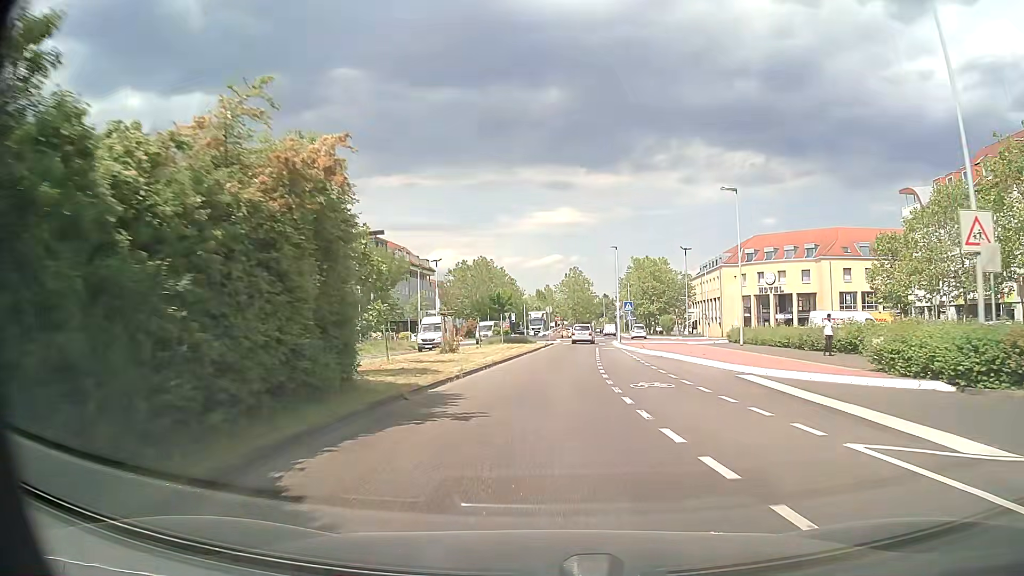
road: secondary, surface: asphalt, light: Day
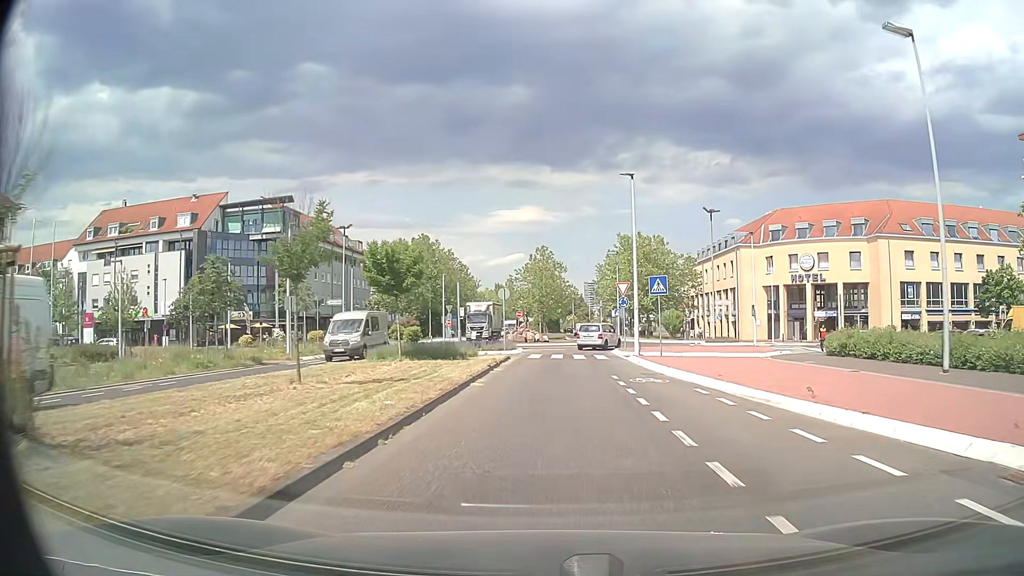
(+0.4, +26.2) m; +3°
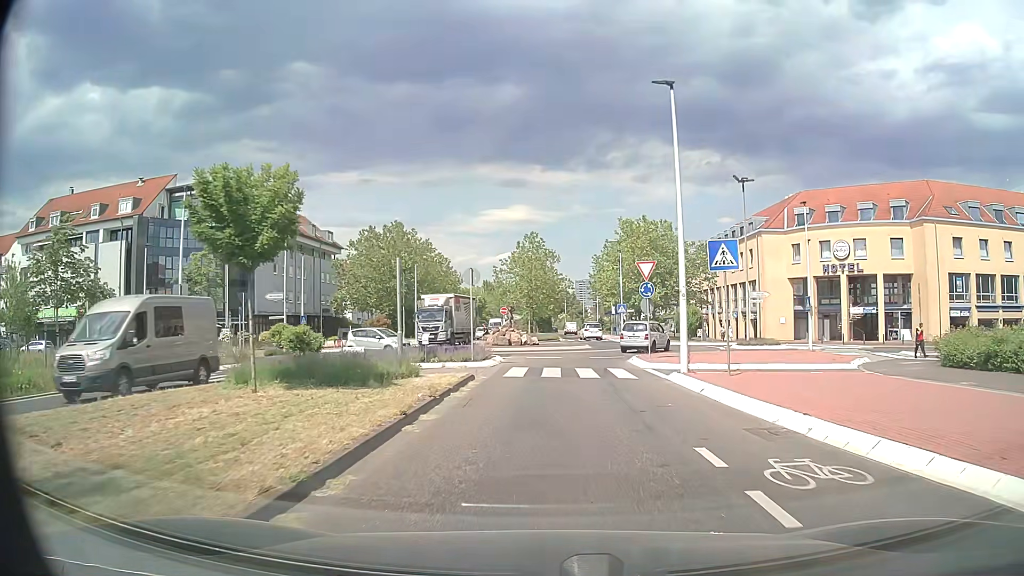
(+0.1, +11.2) m; 0°
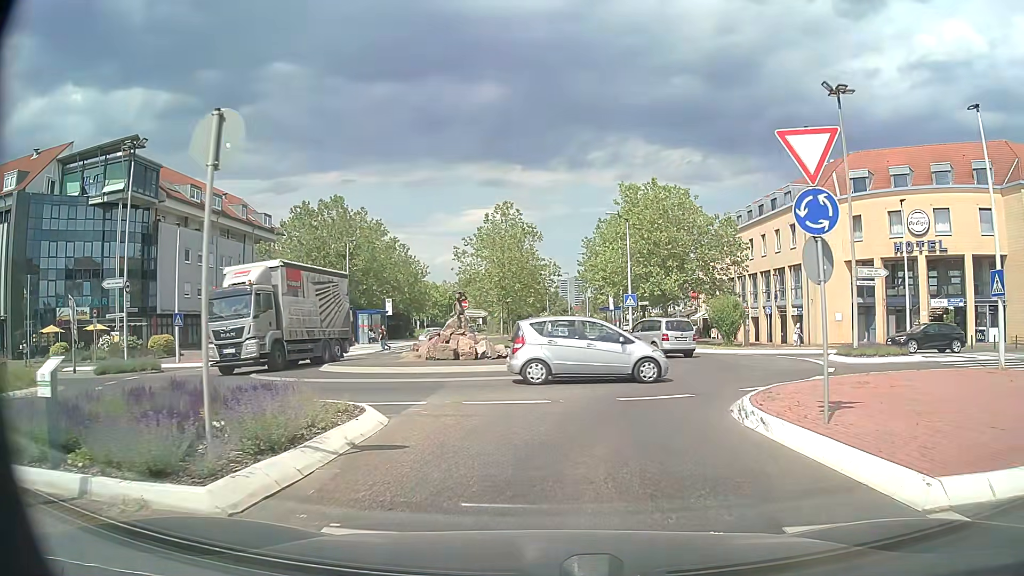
(+0.3, +17.0) m; +2°
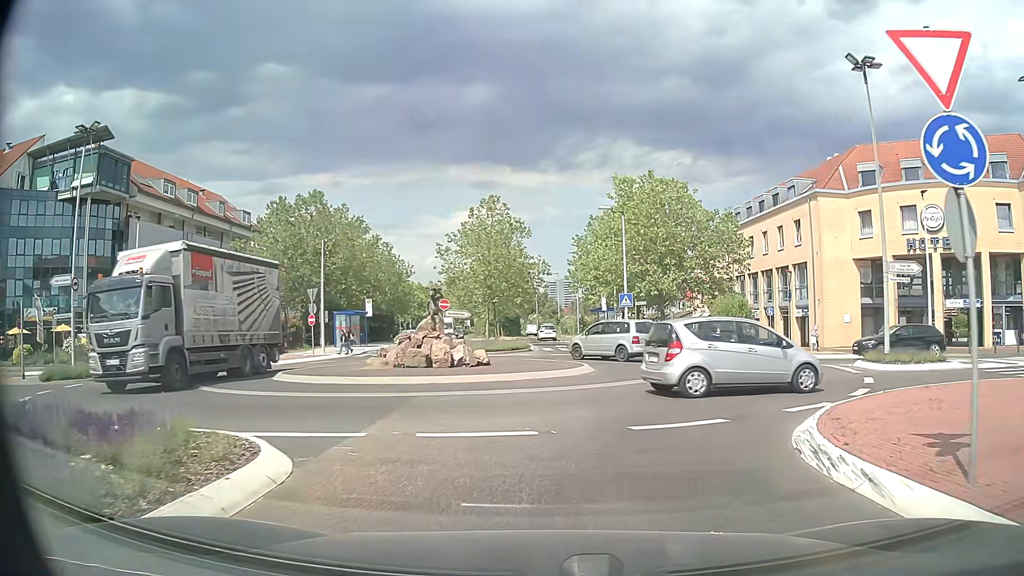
(0.0, +3.3) m; +1°
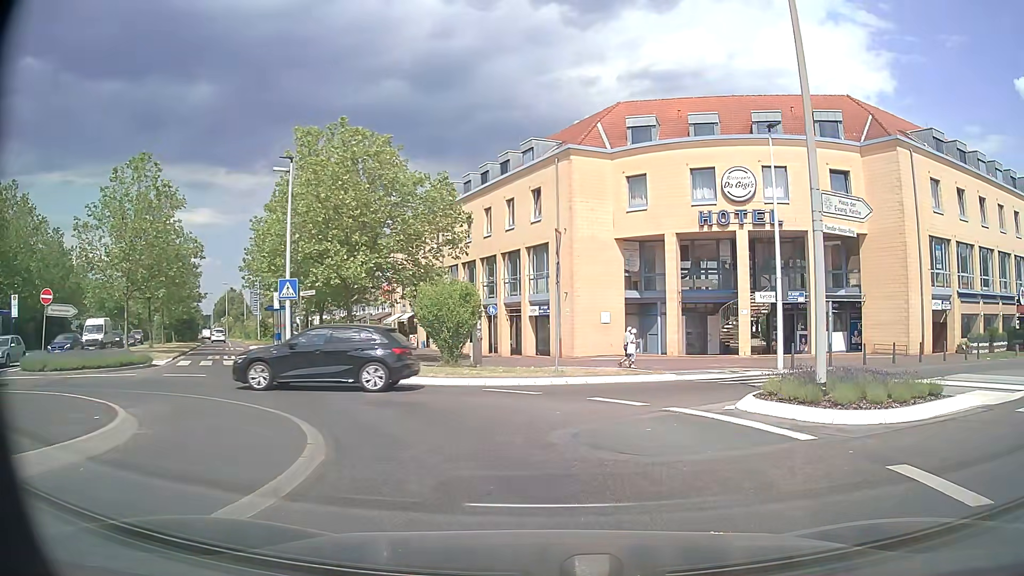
(+2.3, +12.9) m; +25°
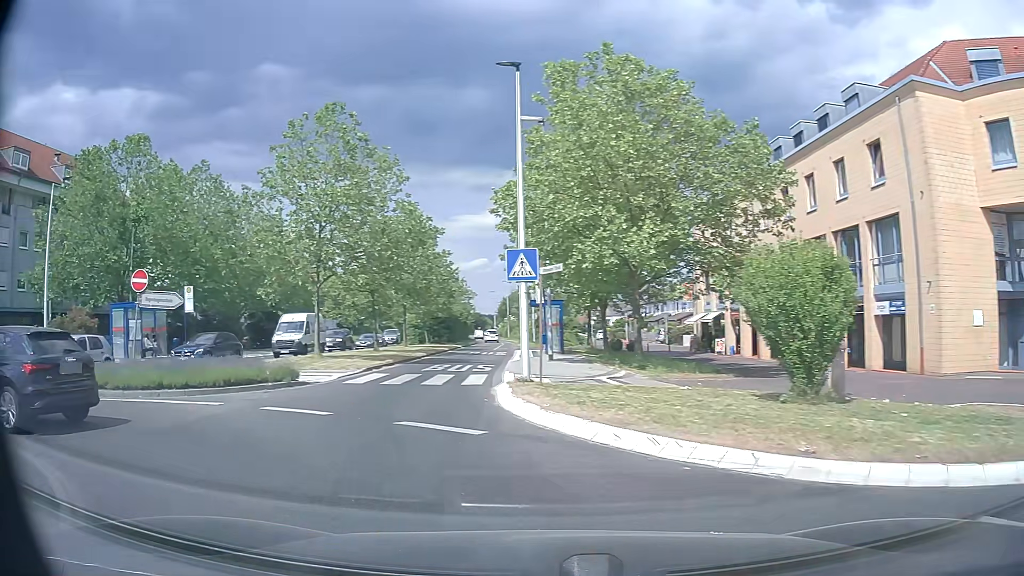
(-1.4, +10.2) m; -24°
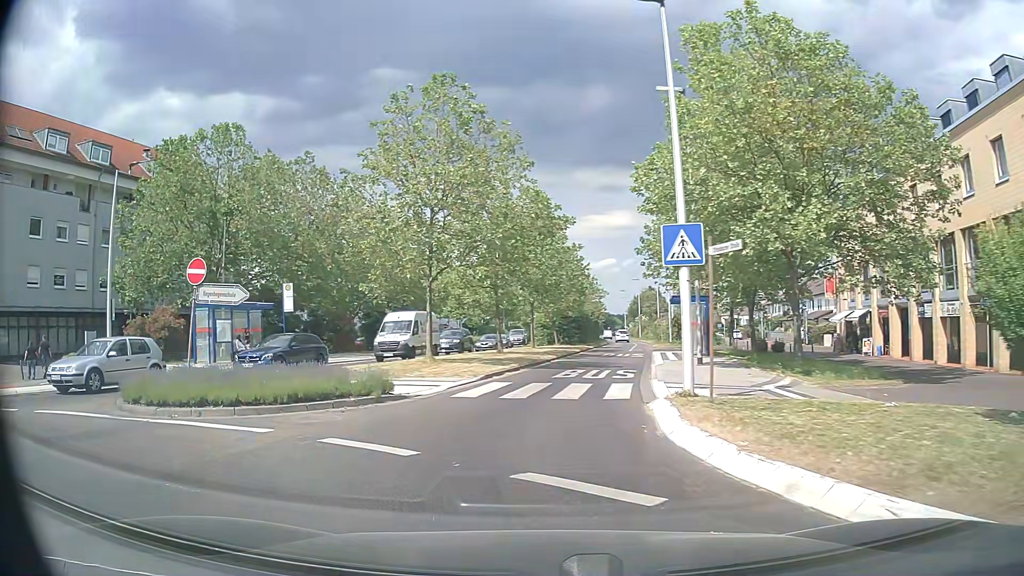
(-0.4, +3.7) m; -11°
(-1, +10) (0, +20) (+1, +30) (+2, +40) (+4, +50) (+5, +60) (+6, +70) (+8, +79) (+8, +89) (+9, +99) m
